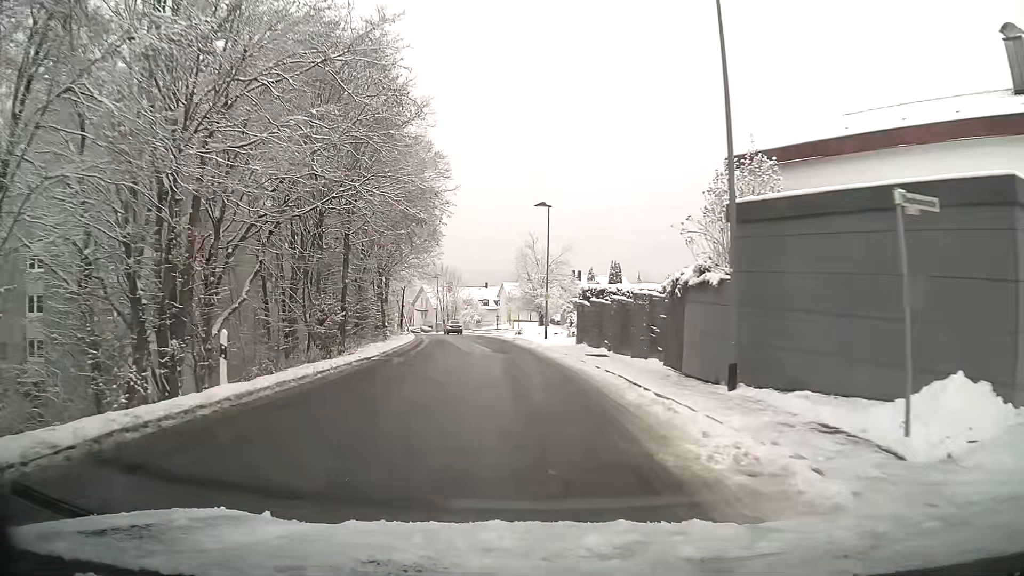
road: unclassified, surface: asphalt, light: Day
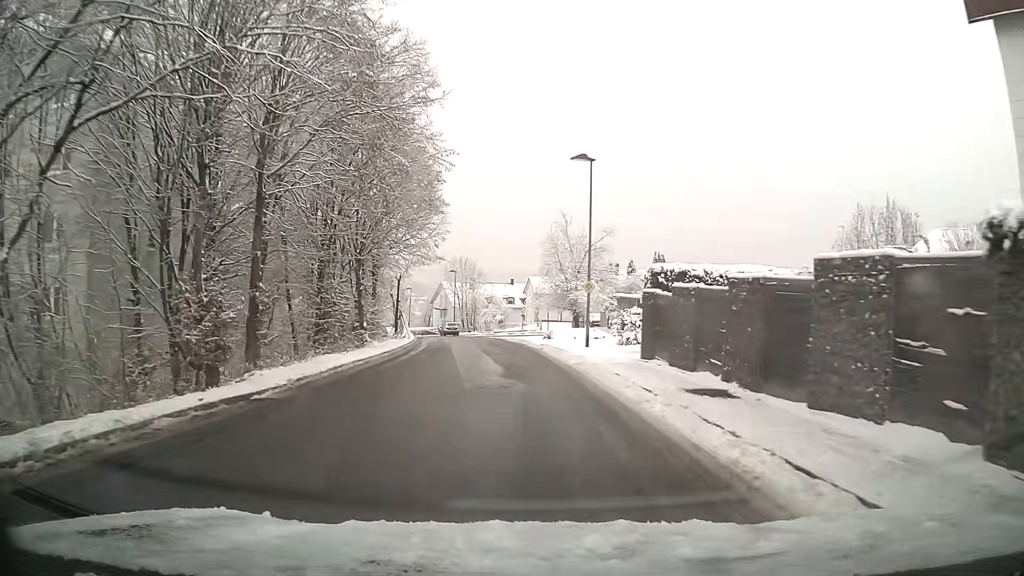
(-0.3, +12.2) m; -2°
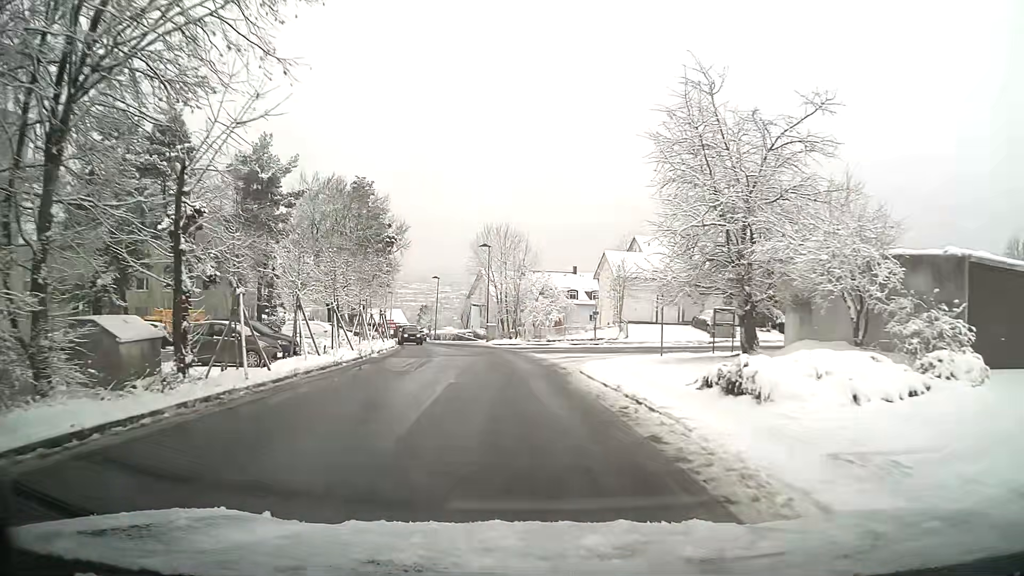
(-1.2, +30.7) m; -5°
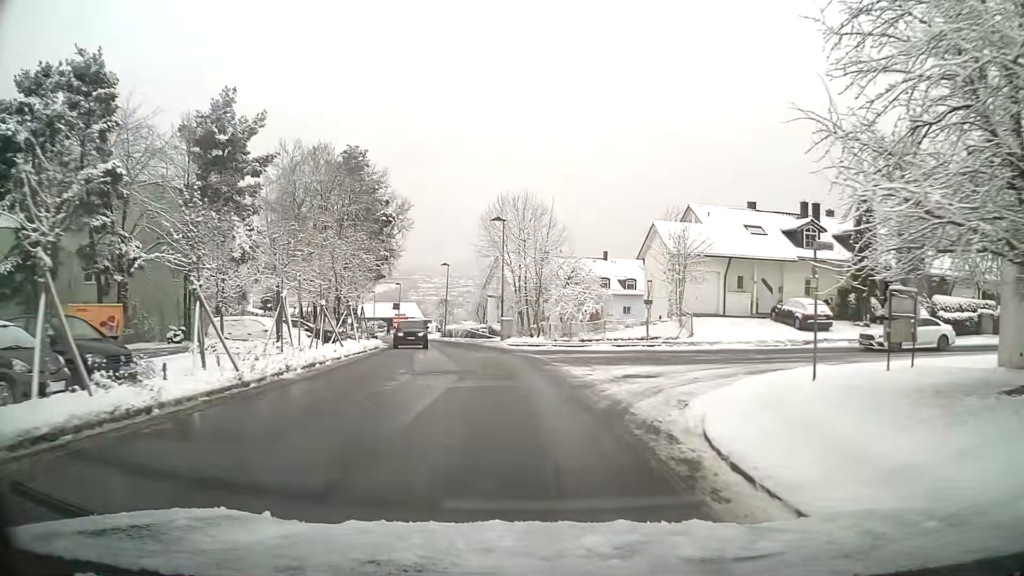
(-0.2, +12.0) m; -2°
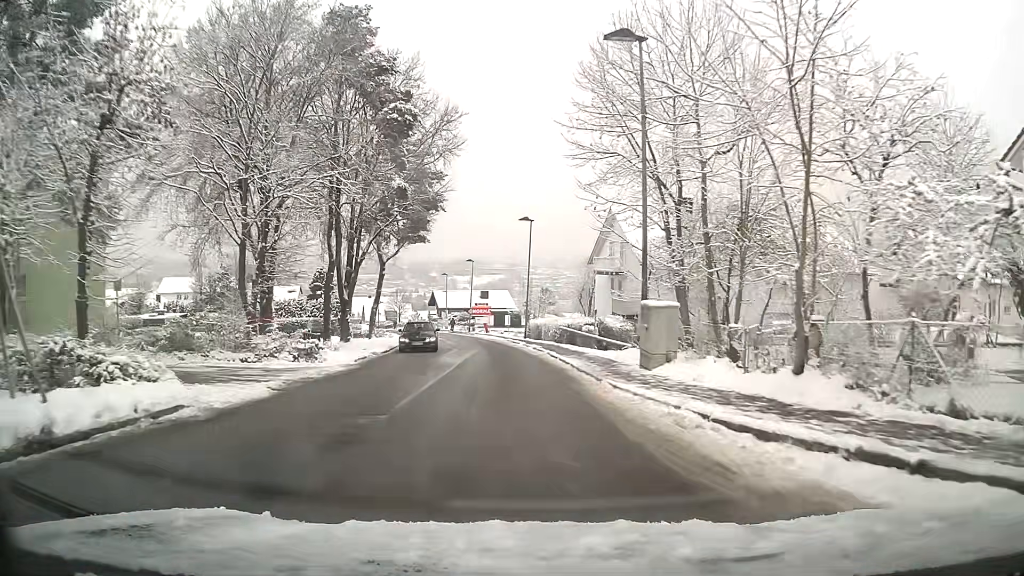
(-2.3, +29.7) m; -9°
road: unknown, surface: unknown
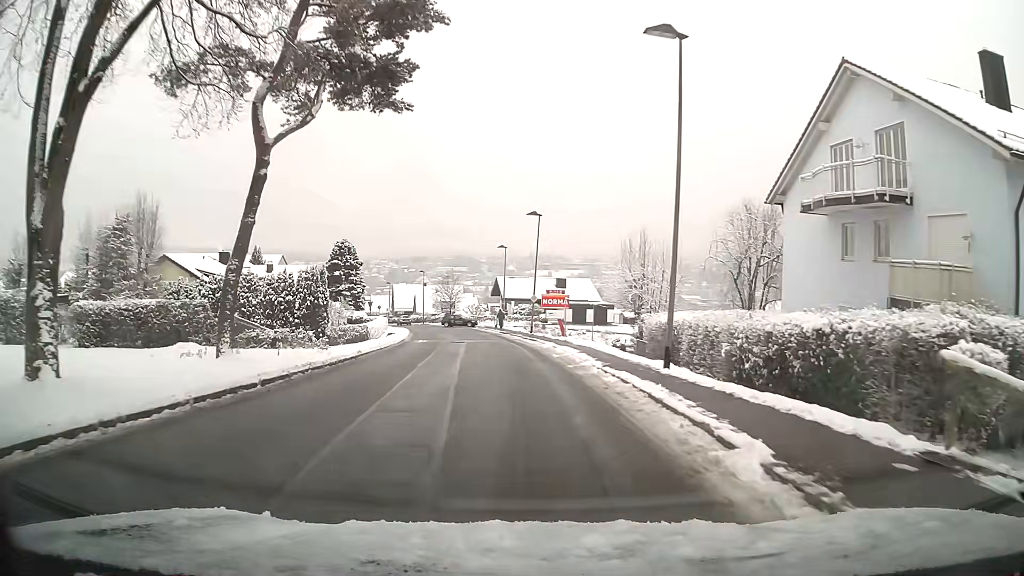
(-1.5, +30.7) m; -7°
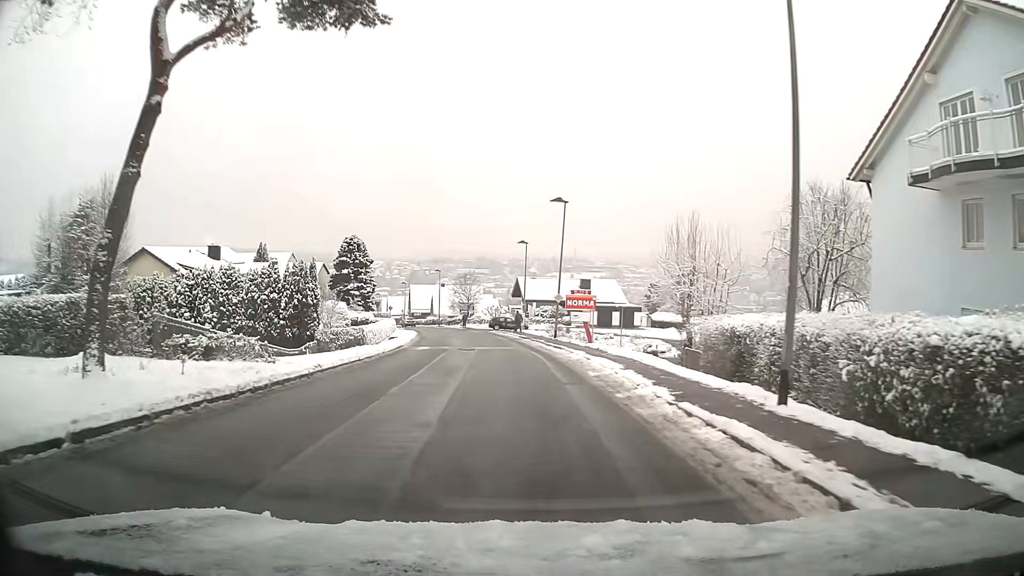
(-0.1, +6.3) m; -1°
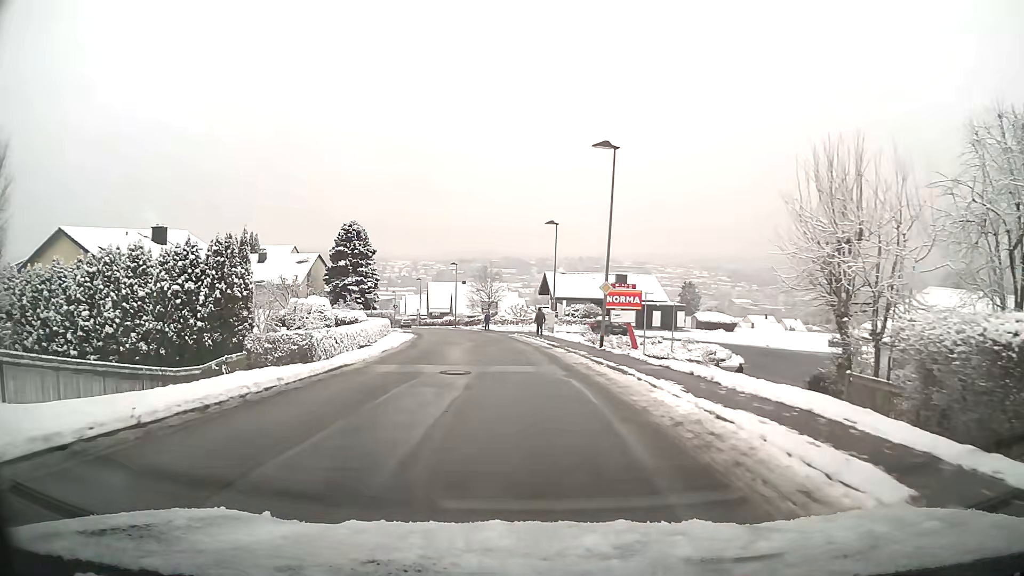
(-0.3, +12.7) m; -3°
